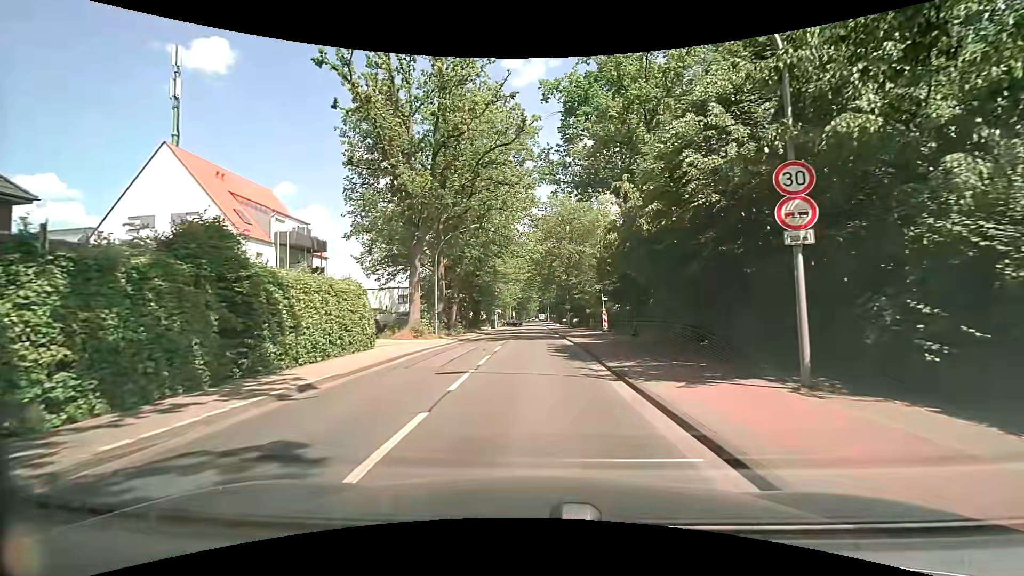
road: tertiary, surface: asphalt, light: Day
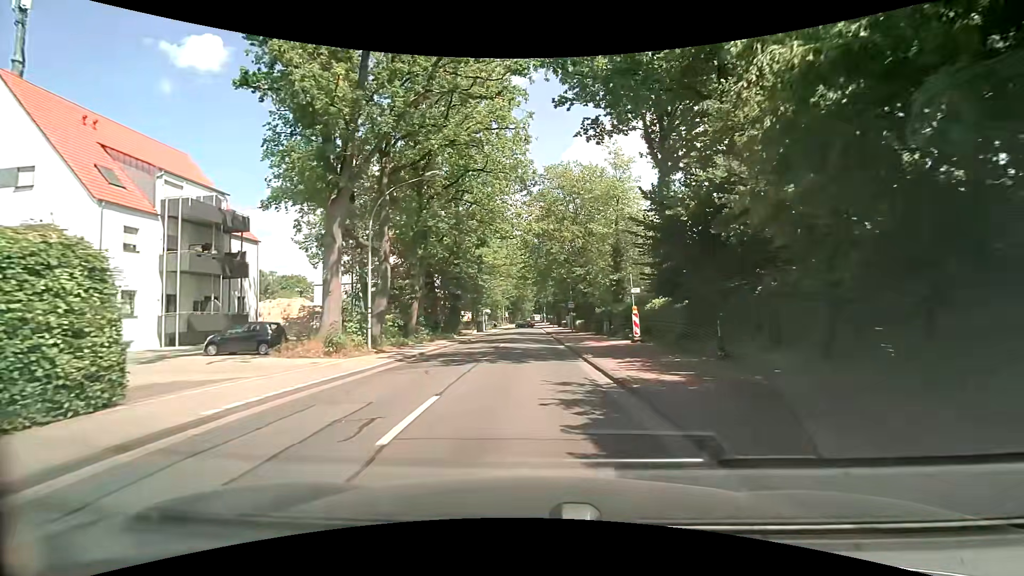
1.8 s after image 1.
(0.0, +13.2) m; -1°
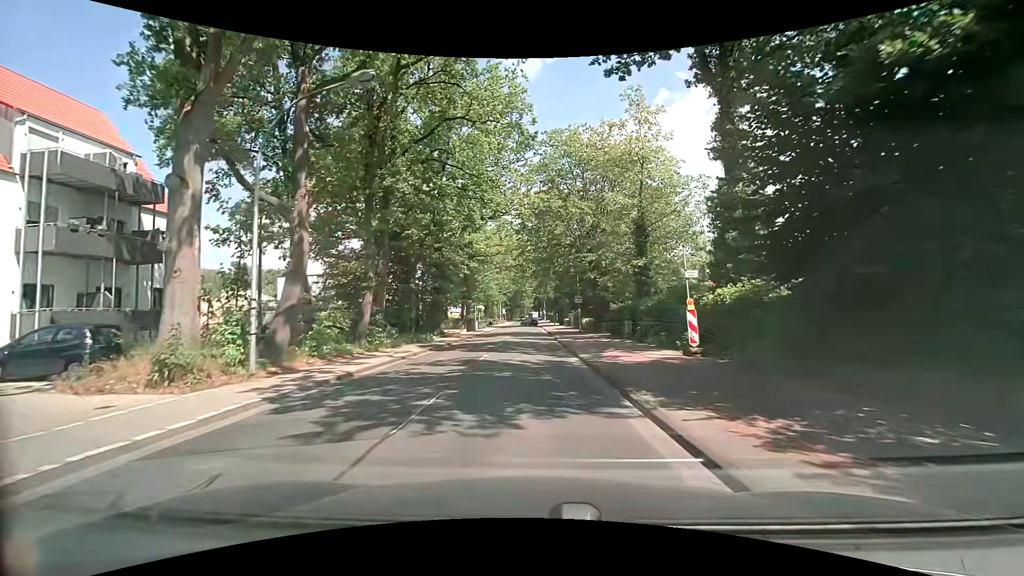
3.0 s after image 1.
(+0.1, +8.9) m; +1°
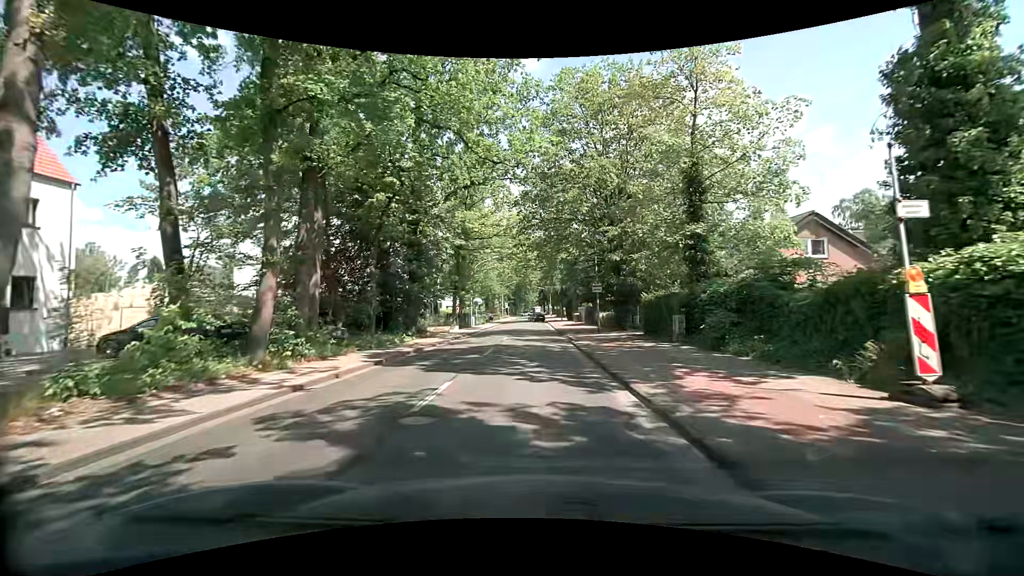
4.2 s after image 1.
(0.0, +9.0) m; 0°
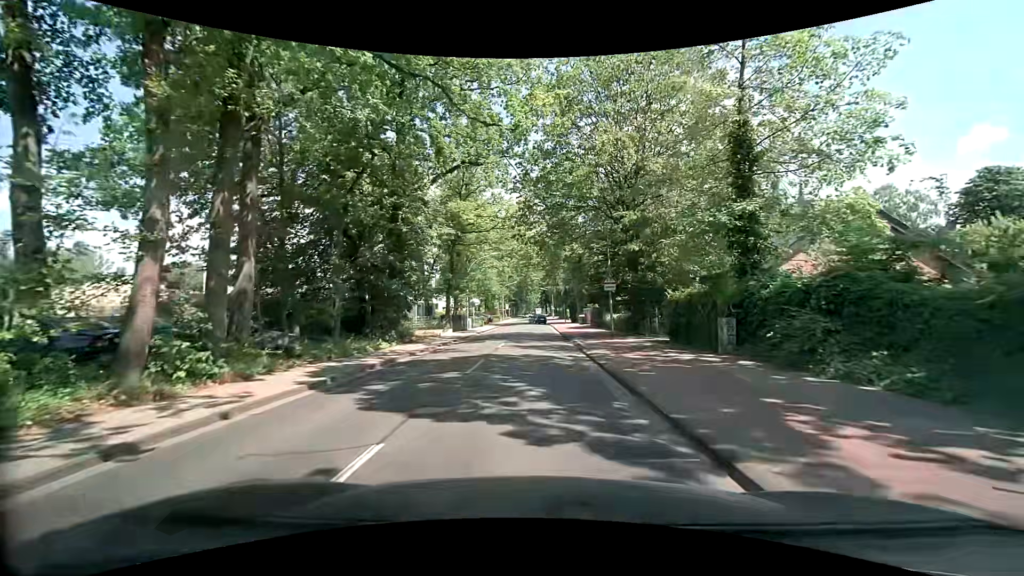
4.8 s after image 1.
(0.0, +4.5) m; -1°
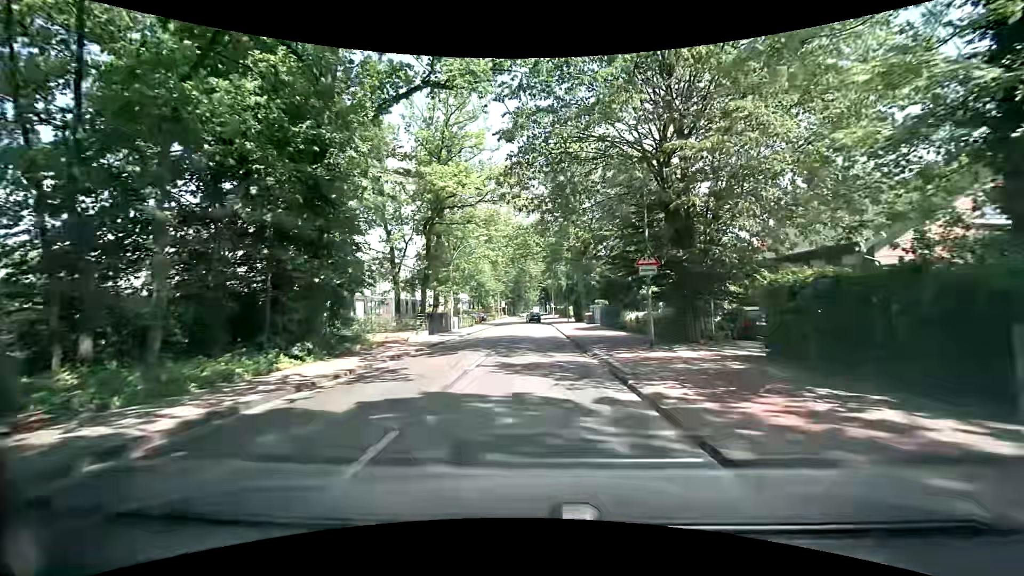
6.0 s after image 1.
(0.0, +9.1) m; +1°
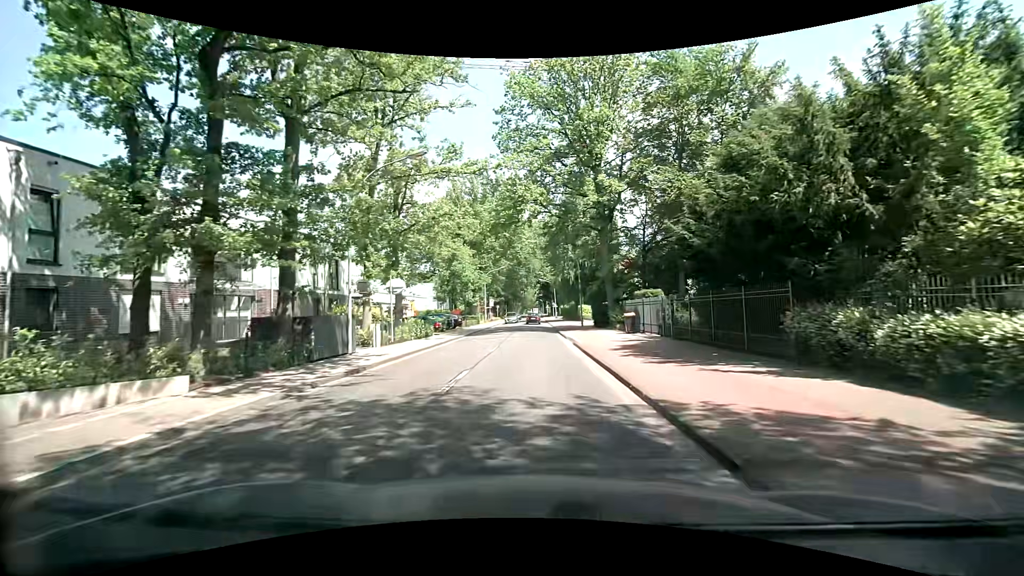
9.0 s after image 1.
(0.0, +22.6) m; +1°
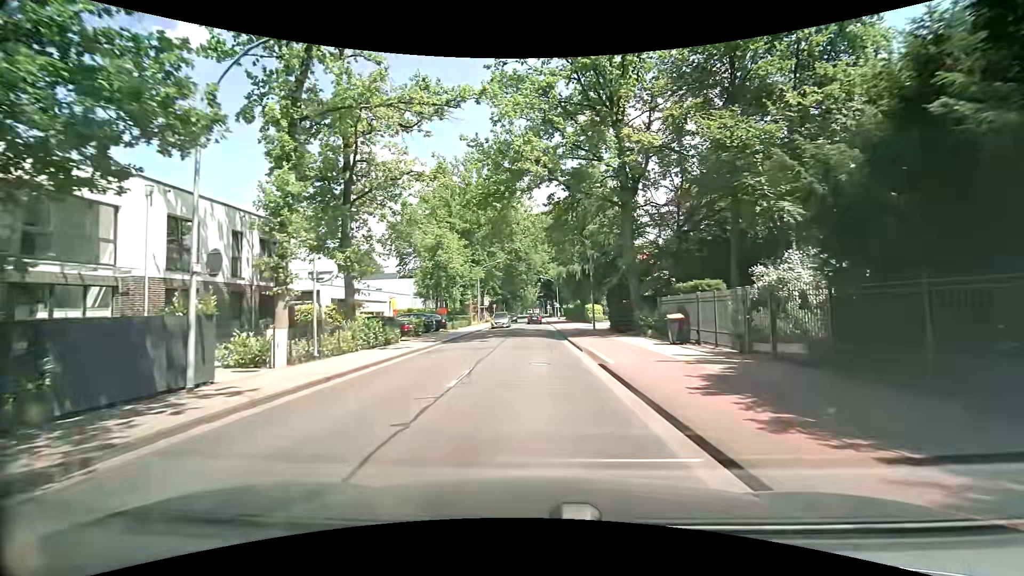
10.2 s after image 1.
(-0.1, +8.9) m; -1°
(0, +10) (0, +20) (0, +30) (0, +40) (0, +50) (0, +60) (0, +70) (0, +80) (0, +90) (0, +100) m
